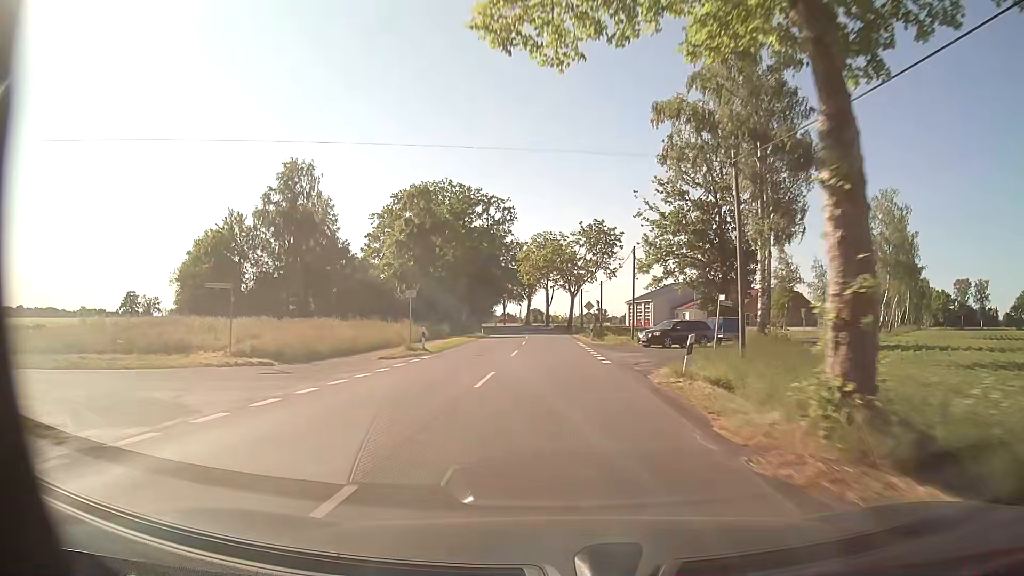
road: secondary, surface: asphalt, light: Day
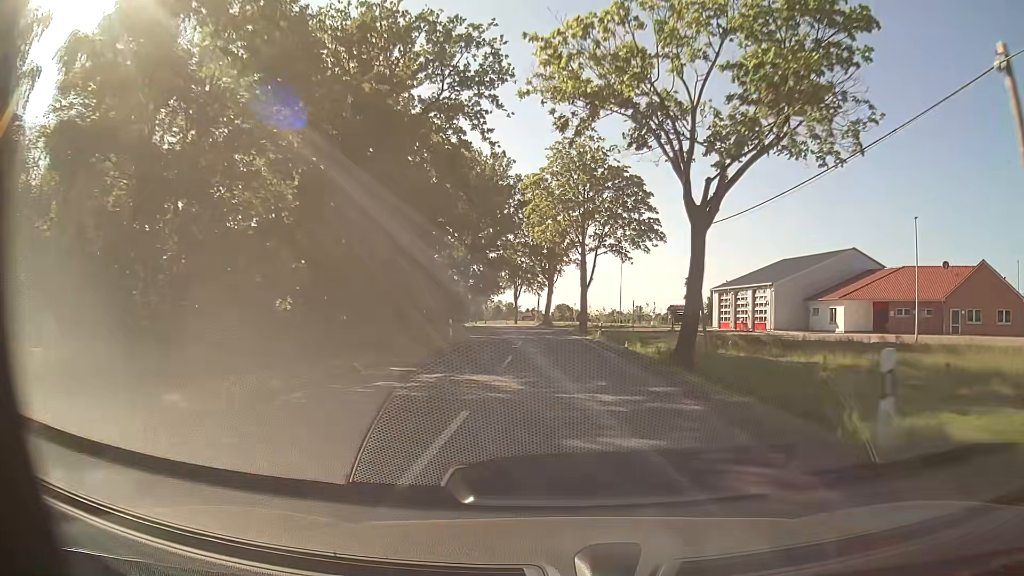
(-1.0, +56.5) m; -2°
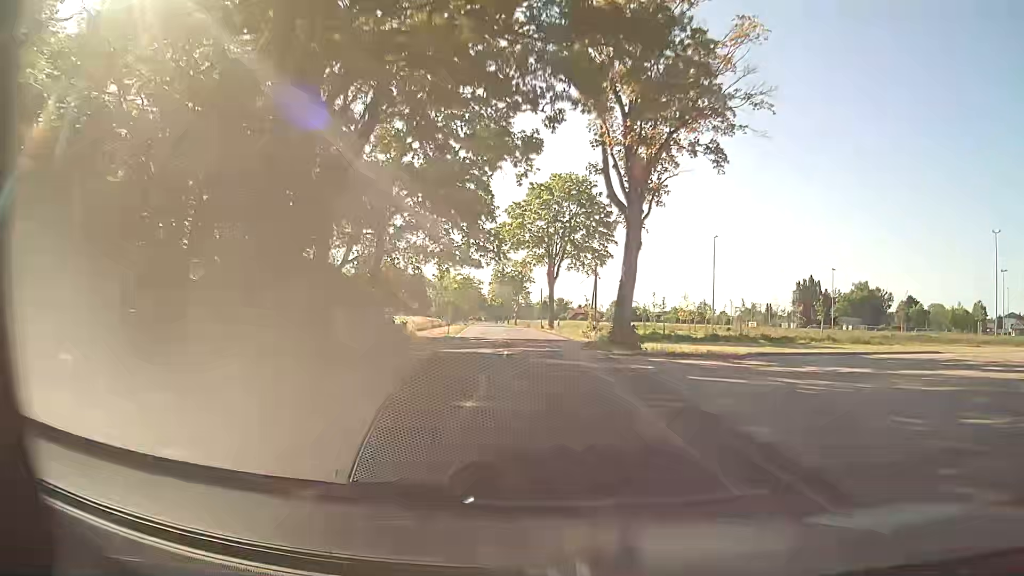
(-1.6, +56.4) m; -4°
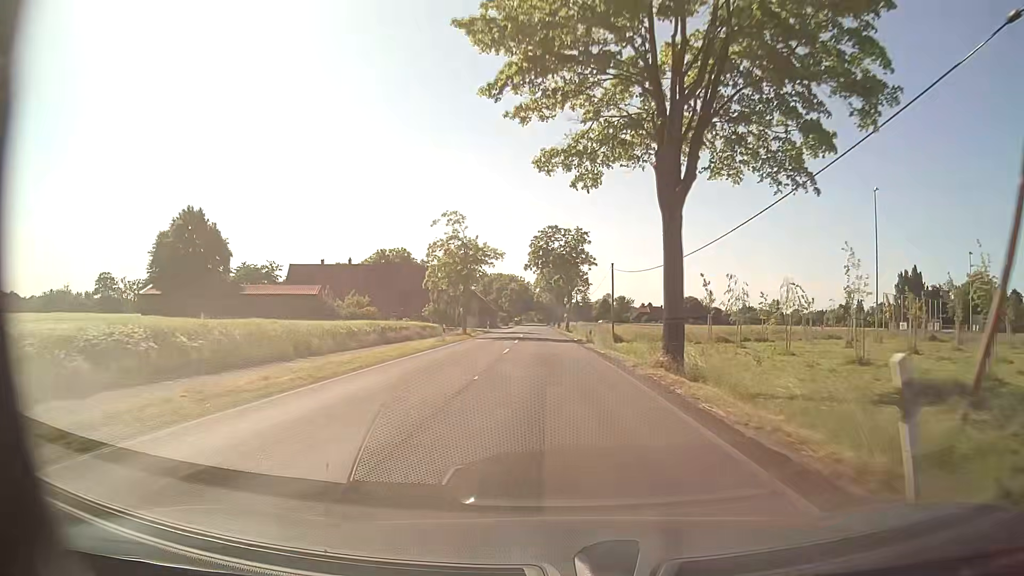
(-1.9, +45.3) m; -5°
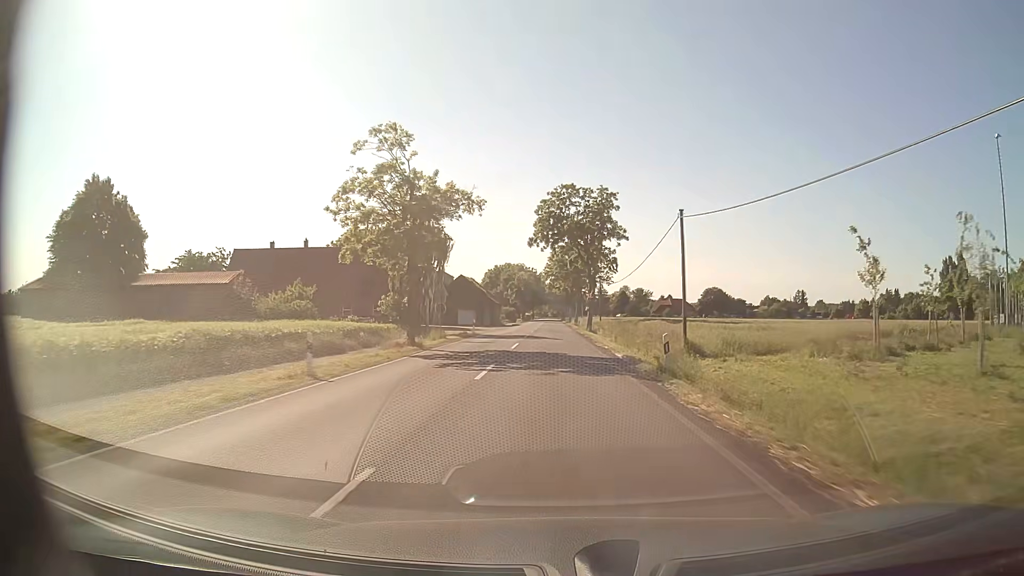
(-0.3, +22.7) m; -1°
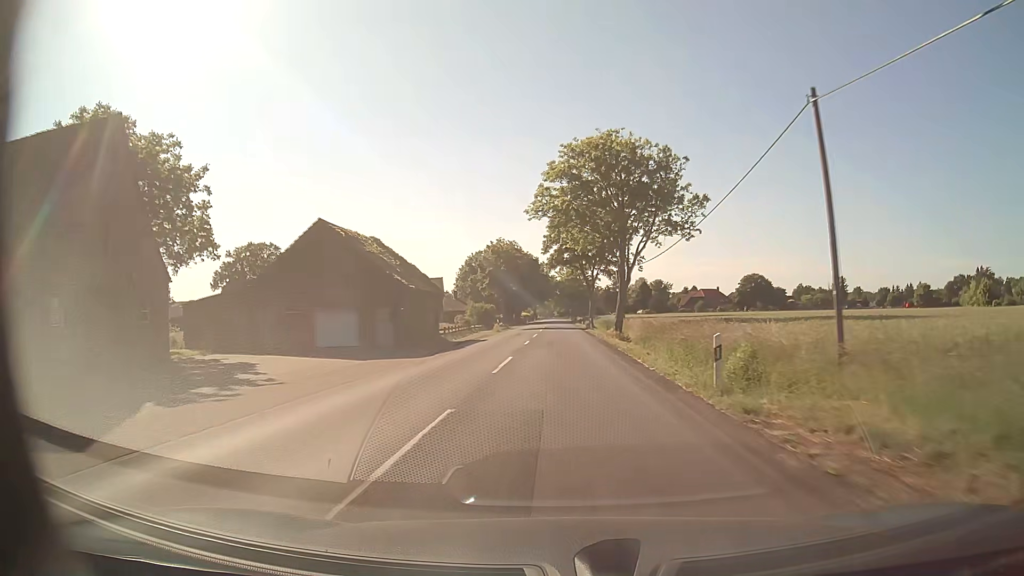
(-0.4, +56.8) m; -1°
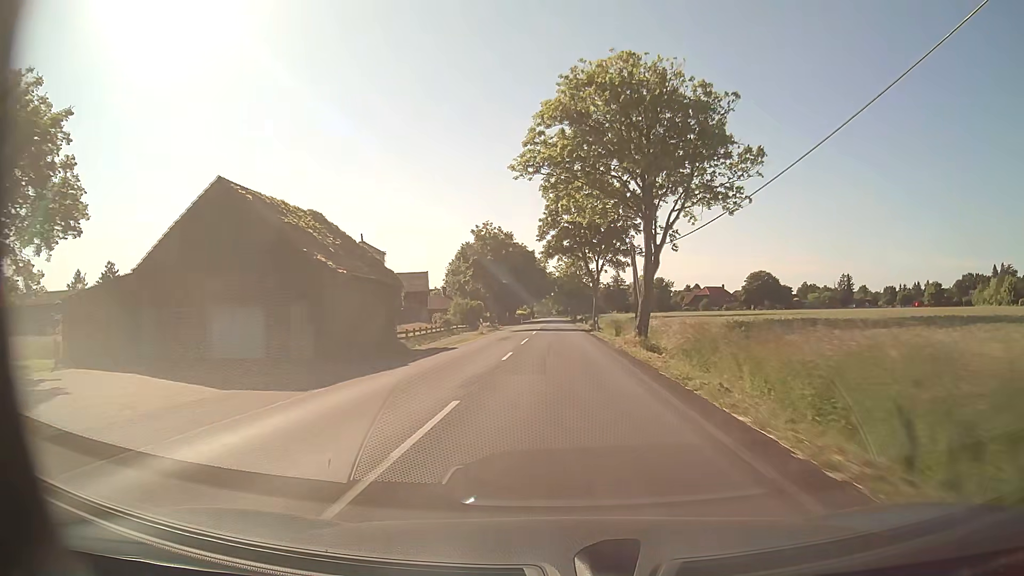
(0.0, +11.3) m; +1°
